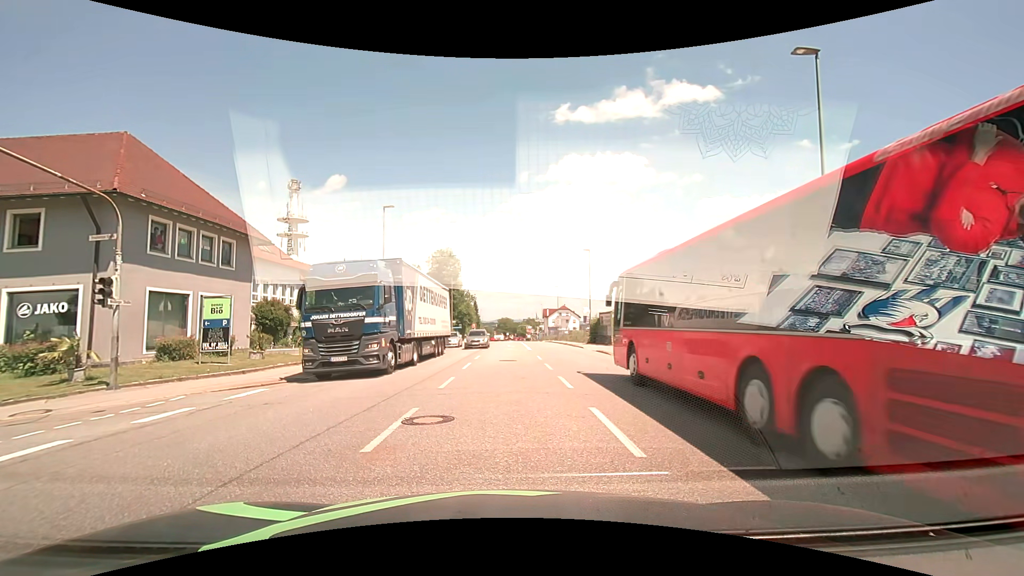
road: tertiary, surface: asphalt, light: Day
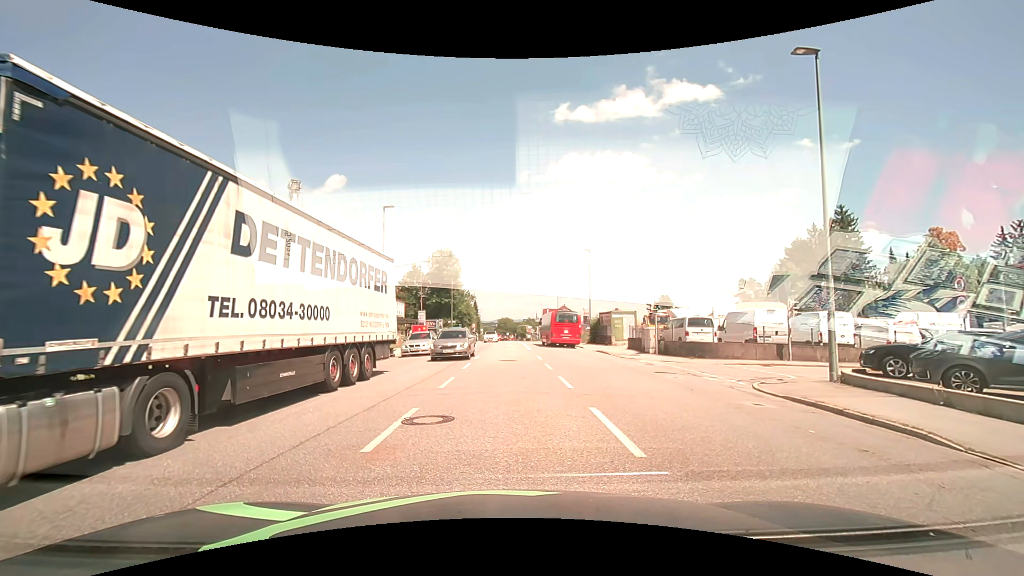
(0.0, 0.0) m; 0°
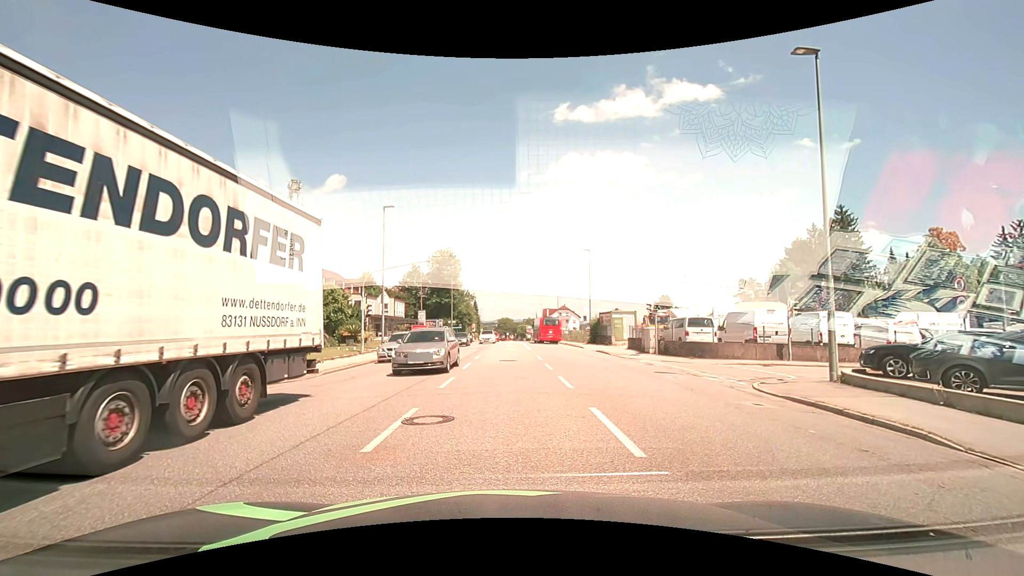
(0.0, 0.0) m; 0°
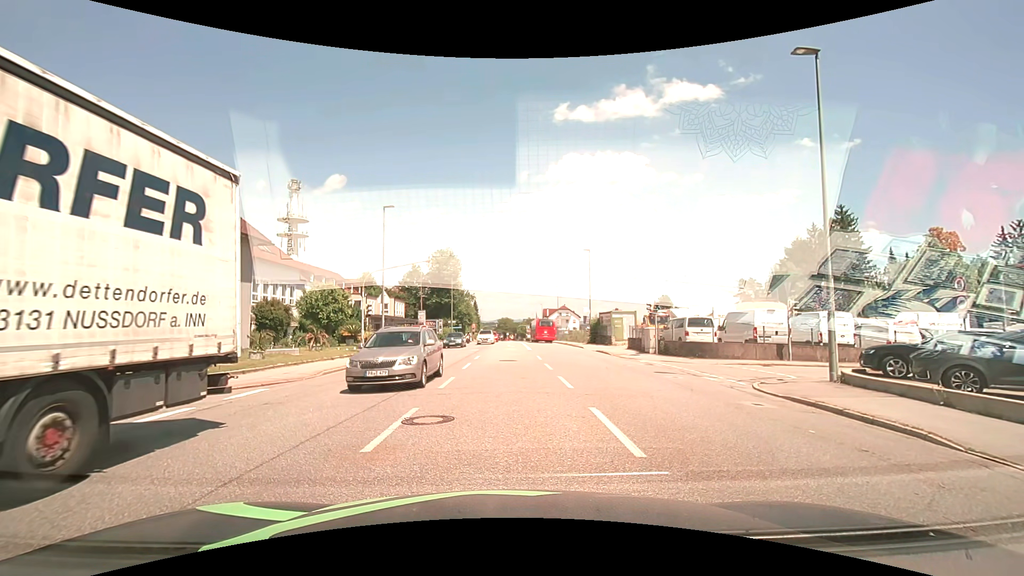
(0.0, 0.0) m; 0°
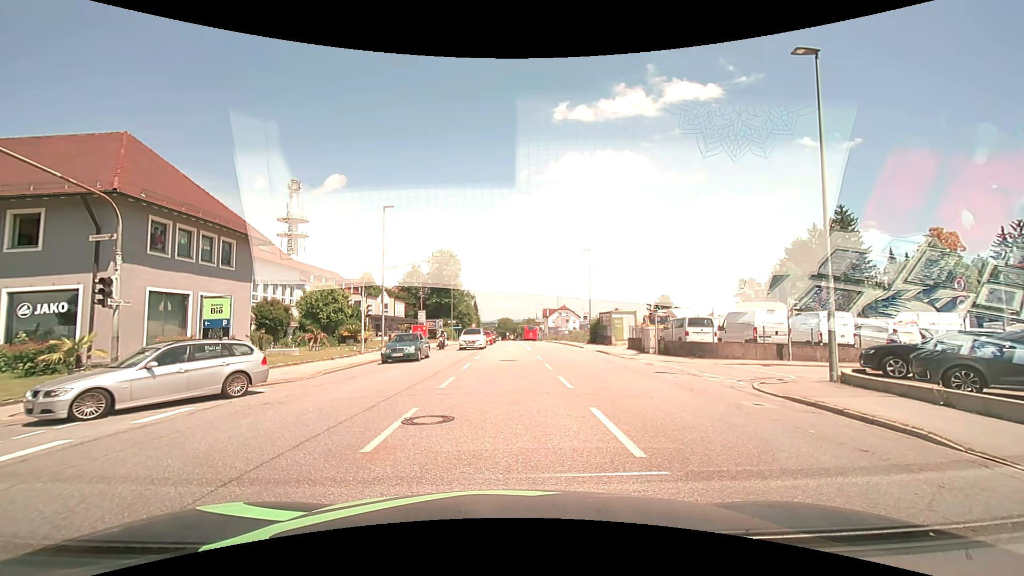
(0.0, 0.0) m; 0°
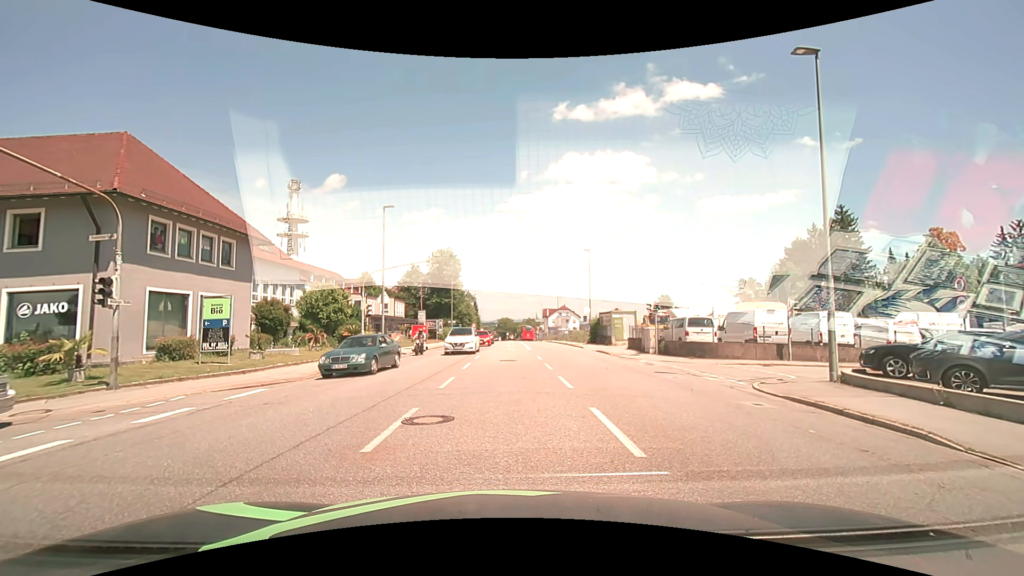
(0.0, 0.0) m; 0°
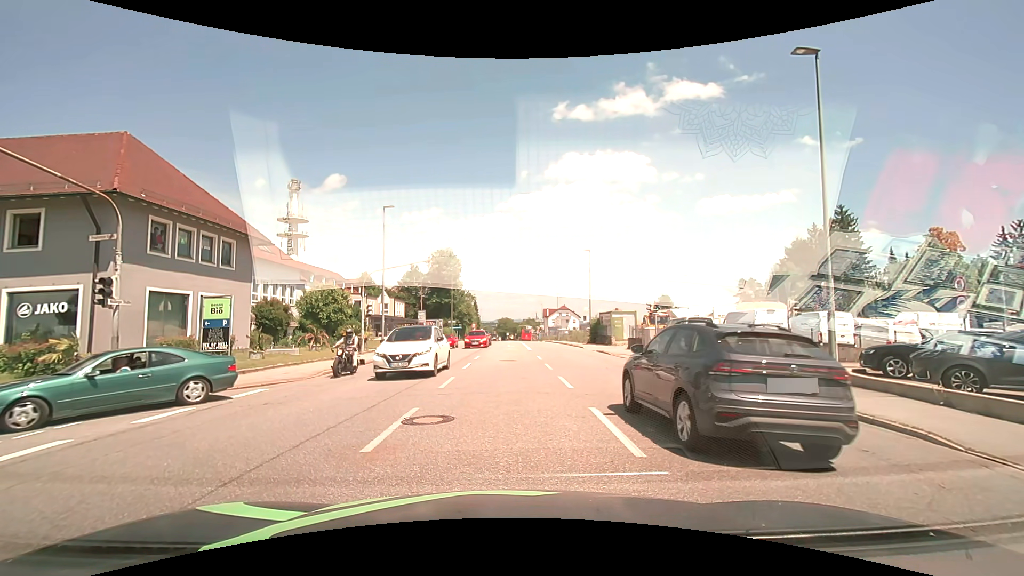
(0.0, 0.0) m; 0°
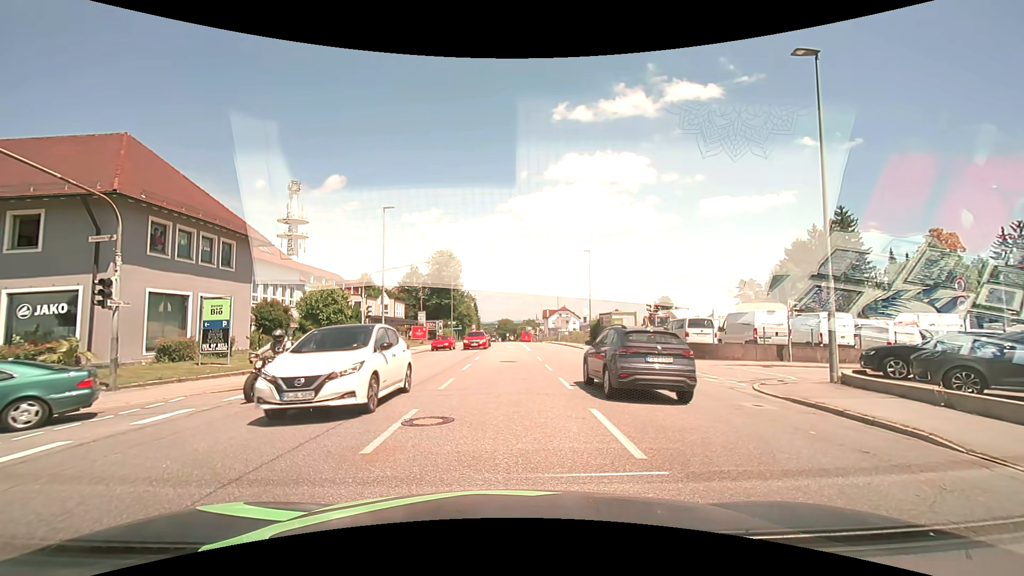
(0.0, 0.0) m; 0°
